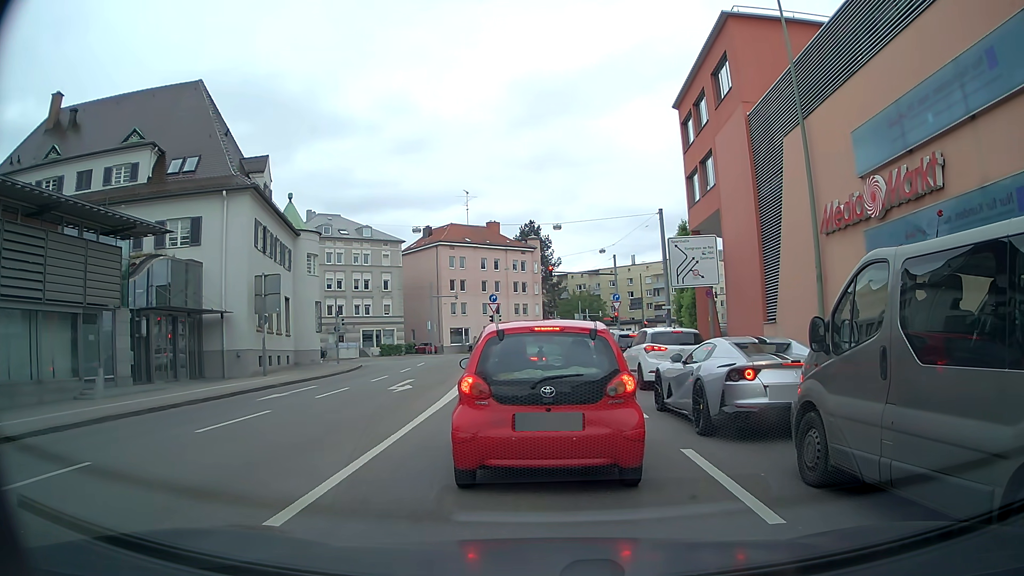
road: secondary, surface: asphalt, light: Day
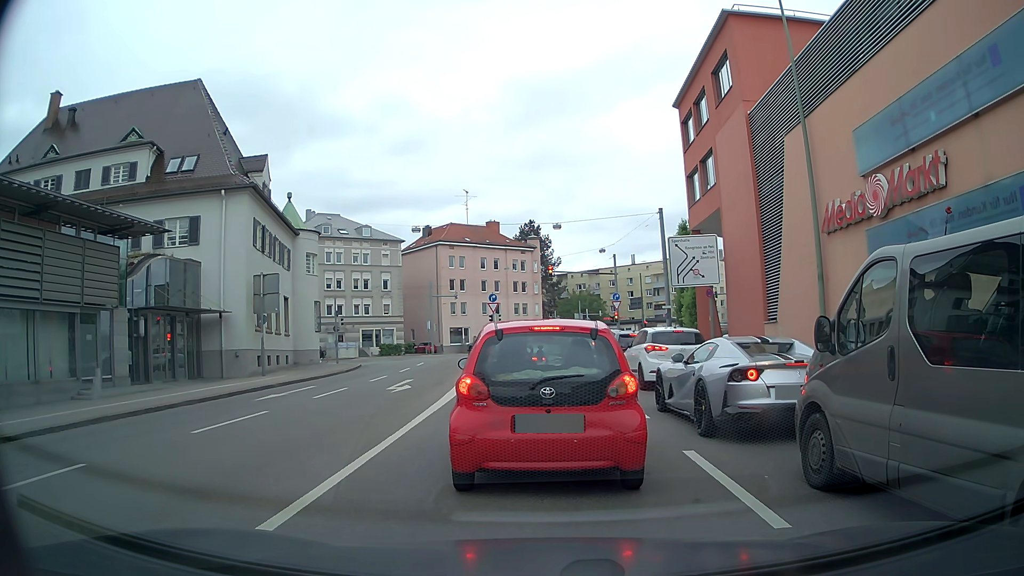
(0.0, +0.2) m; 0°
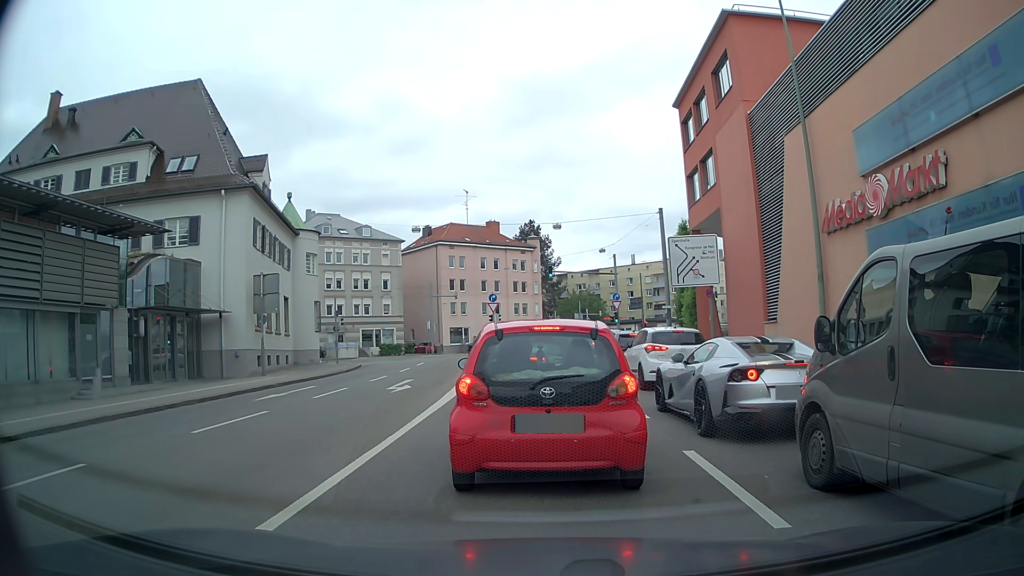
(0.0, 0.0) m; 0°
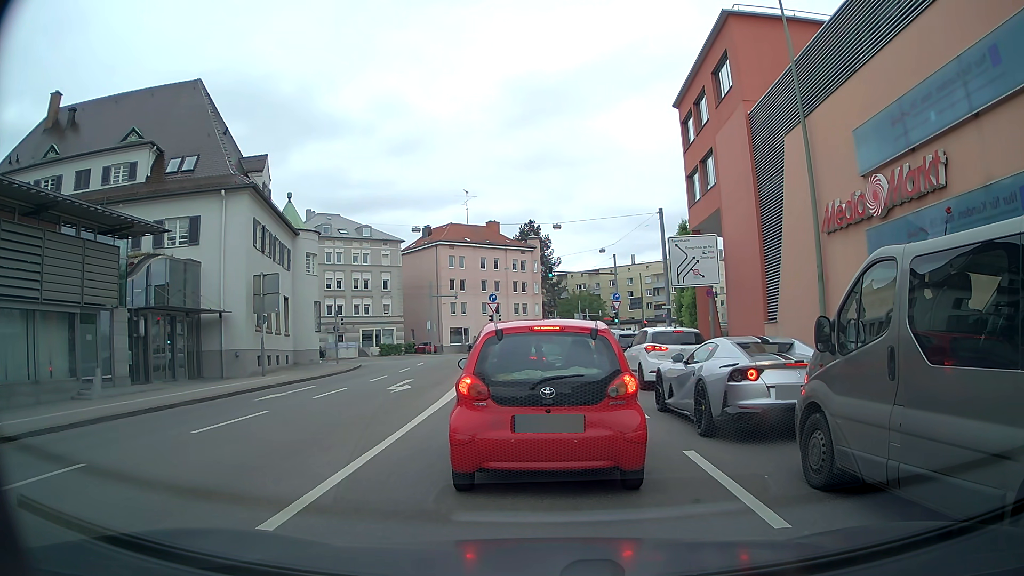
(0.0, 0.0) m; 0°
